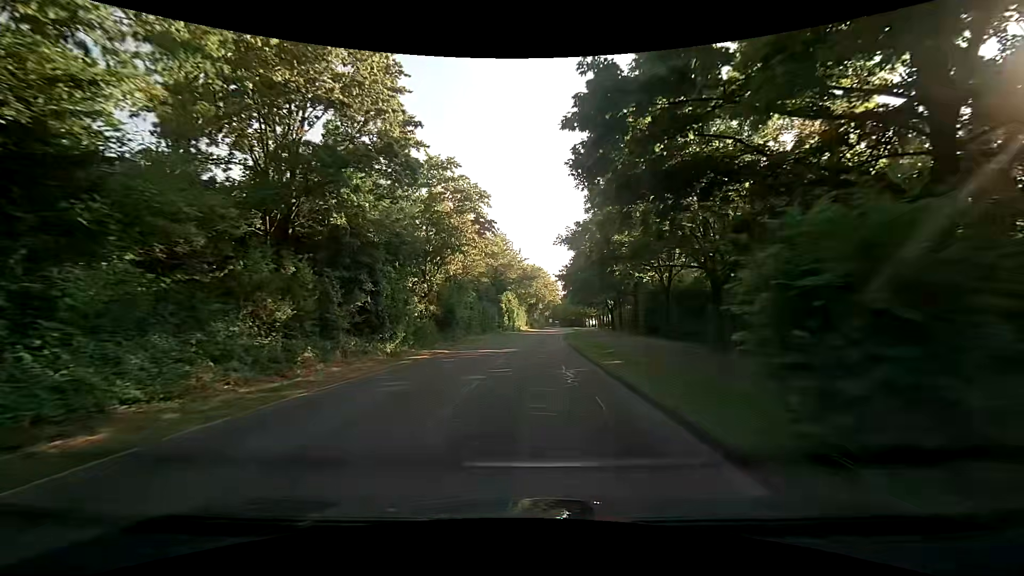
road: tertiary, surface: asphalt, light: Day
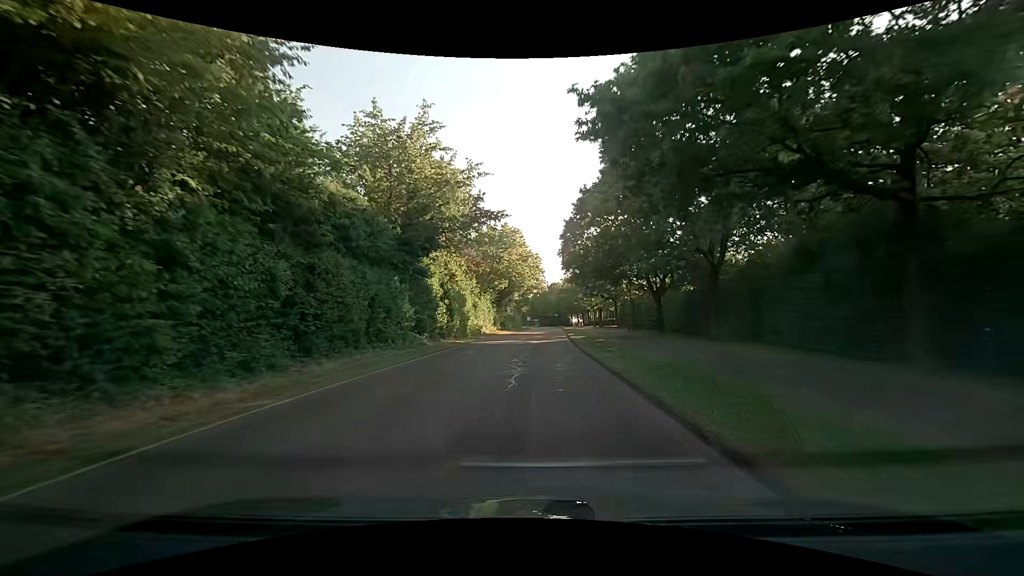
(+1.8, +36.7) m; +4°
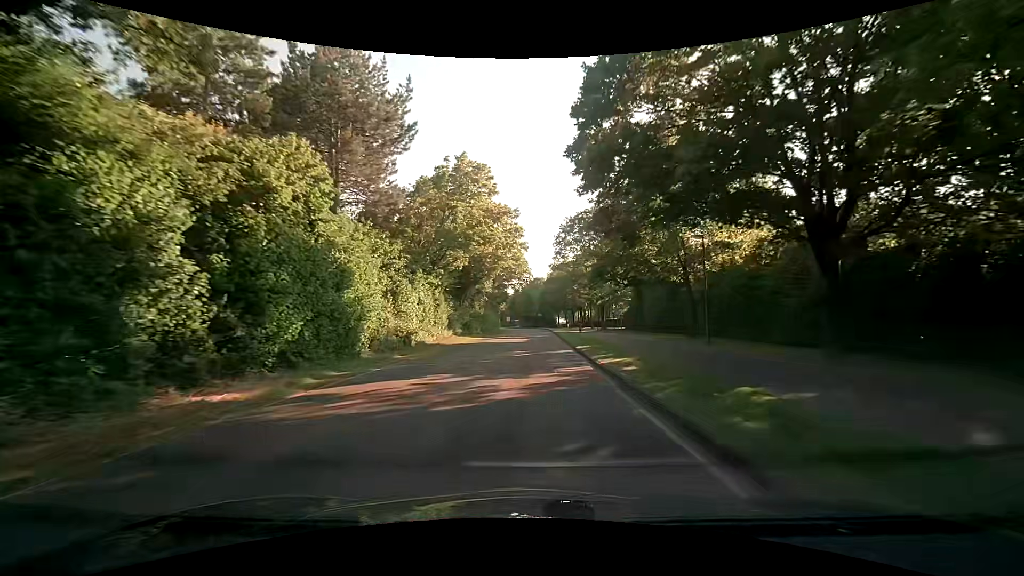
(+0.6, +22.7) m; +2°
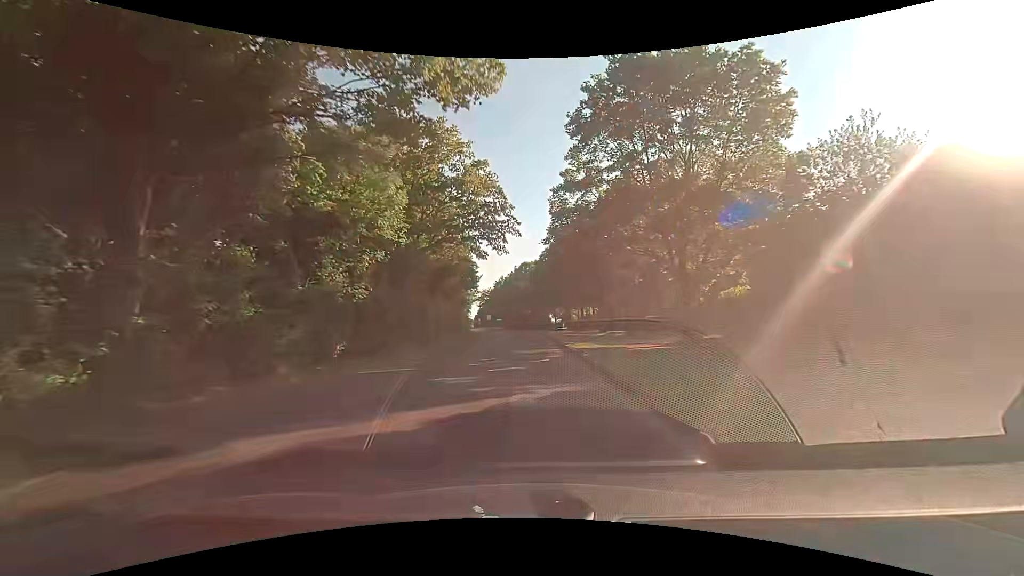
(+0.9, +38.0) m; +1°
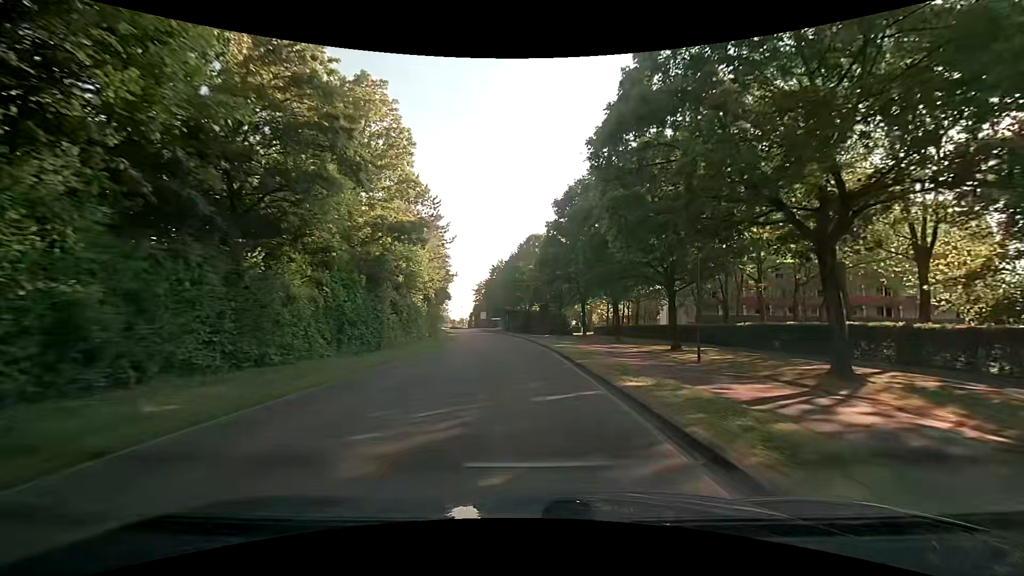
(-0.1, +37.8) m; -1°
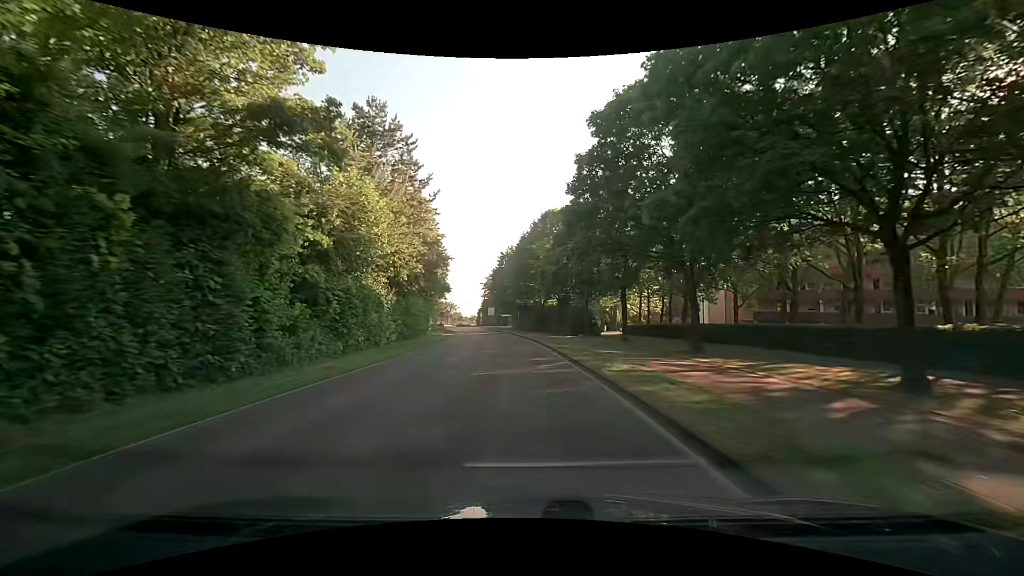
(-0.2, +15.0) m; -2°
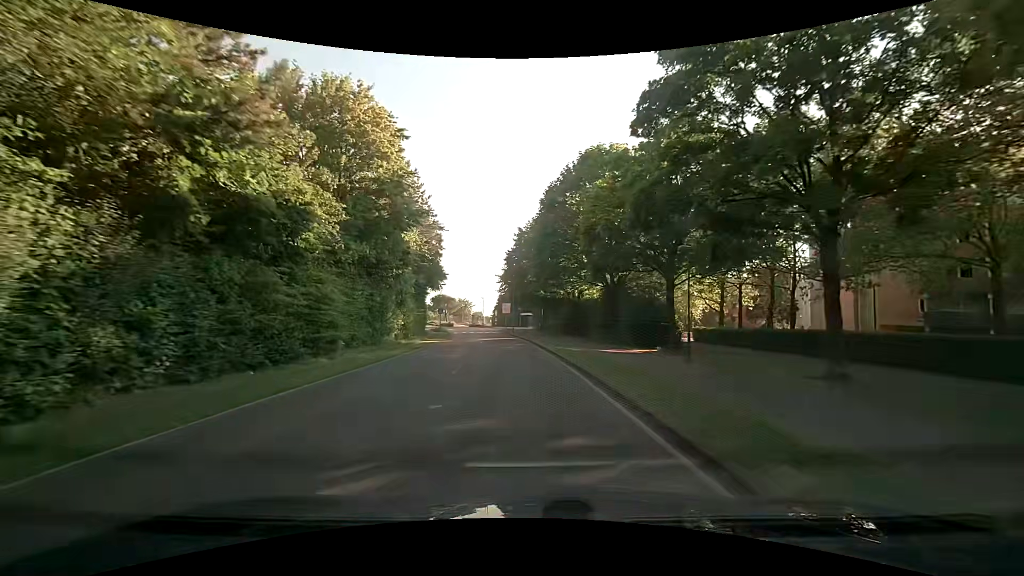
(-0.2, +22.2) m; -2°
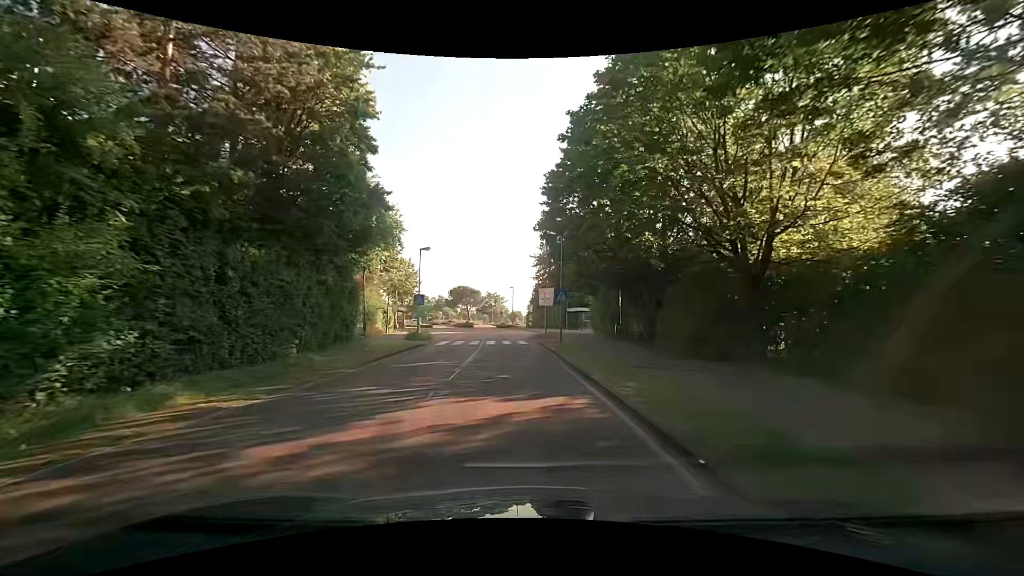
(-1.3, +33.2) m; -5°
(0, +10) (0, +20) (0, +30) (-1, +40) (-2, +50) (-3, +60) (-4, +70) (-5, +80) (-6, +90) (-7, +100) m
